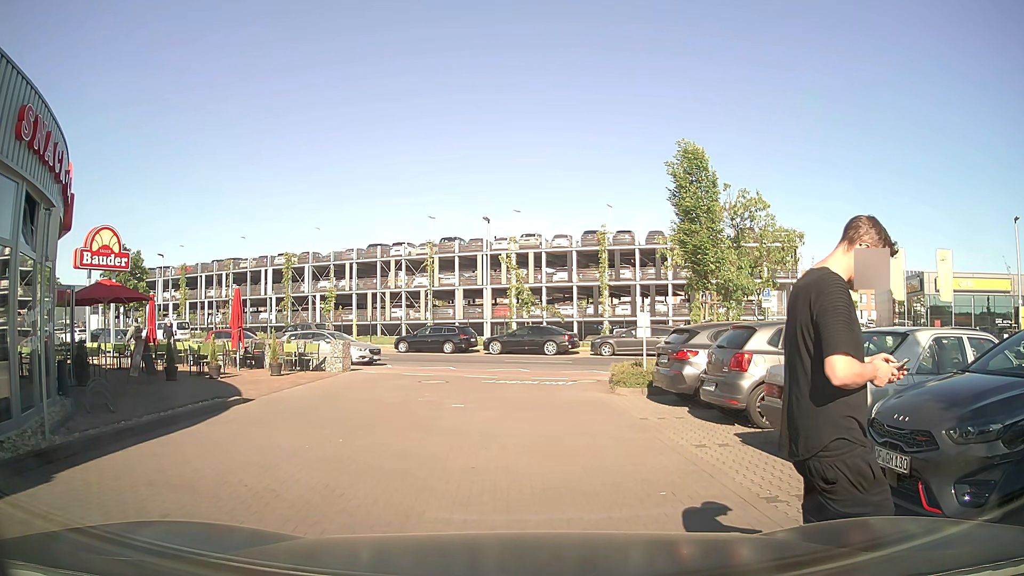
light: Day
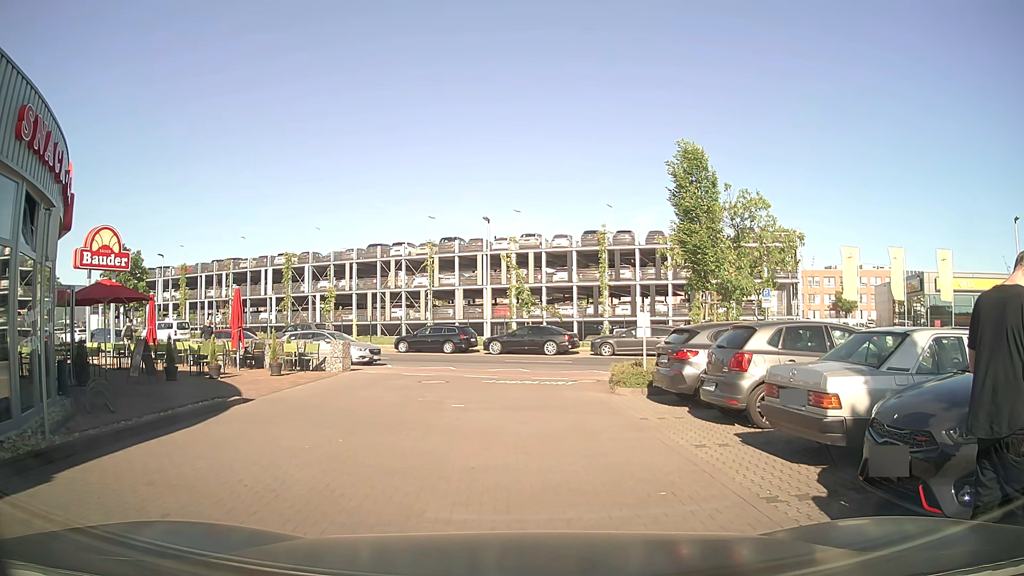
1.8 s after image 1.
(0.0, 0.0) m; 0°
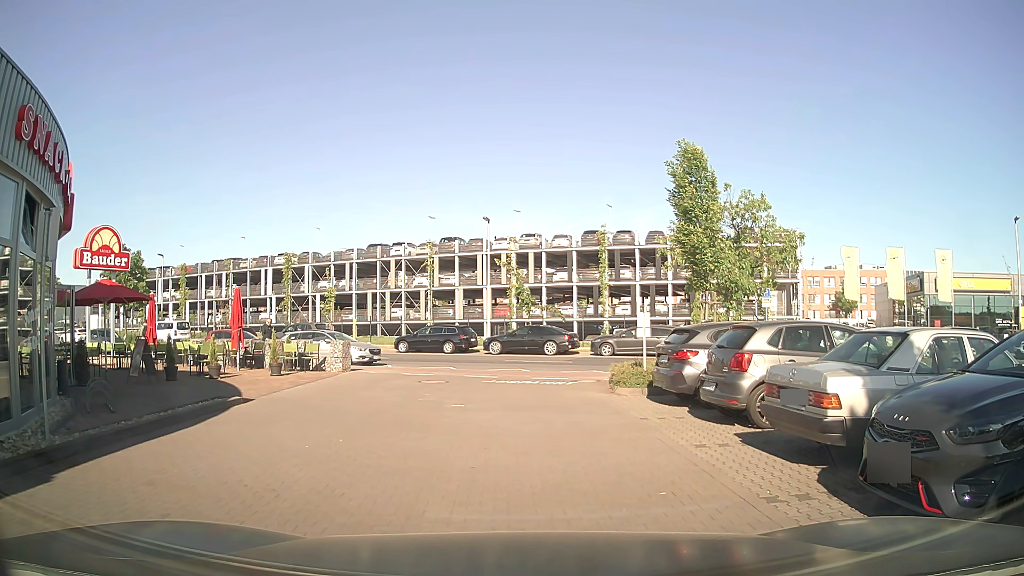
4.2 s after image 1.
(0.0, 0.0) m; 0°
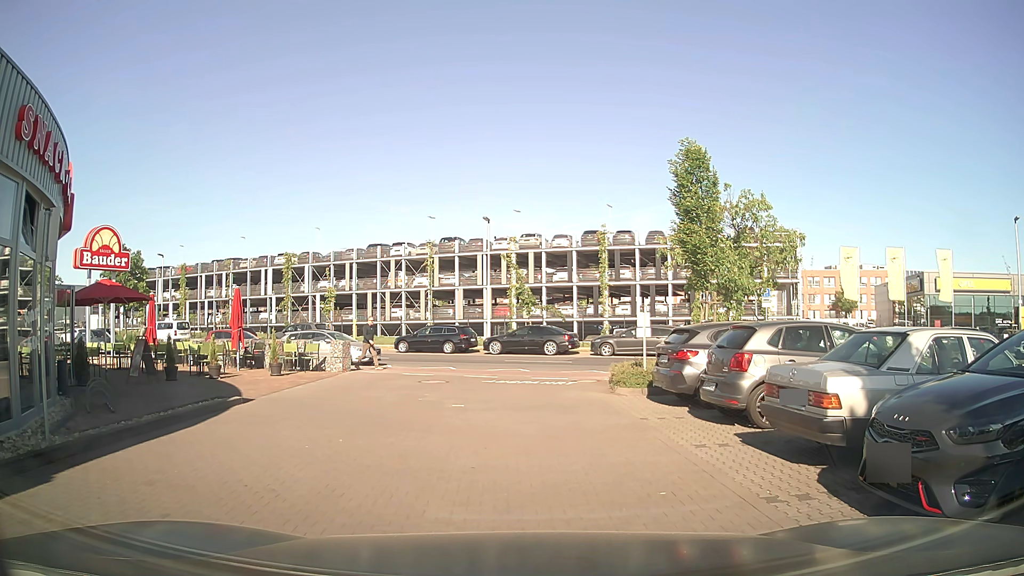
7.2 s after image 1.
(0.0, 0.0) m; 0°
